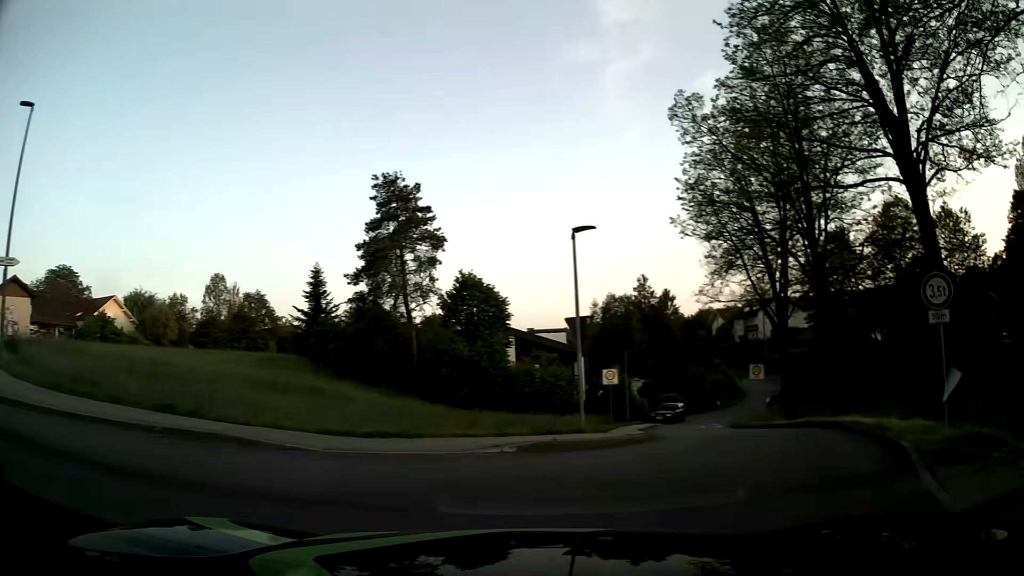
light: Day
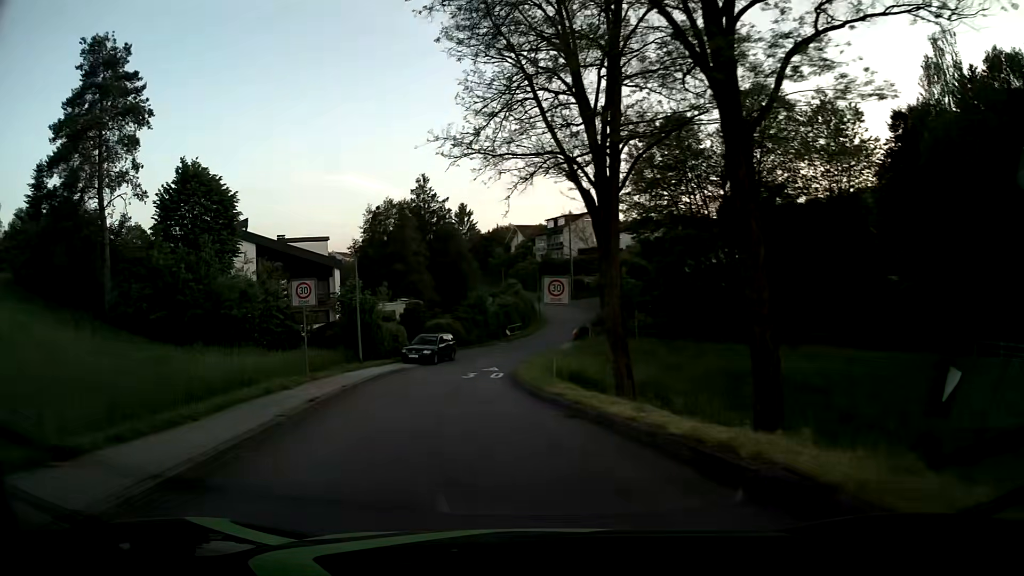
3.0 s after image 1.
(+4.2, +15.1) m; +13°
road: residential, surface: asphalt
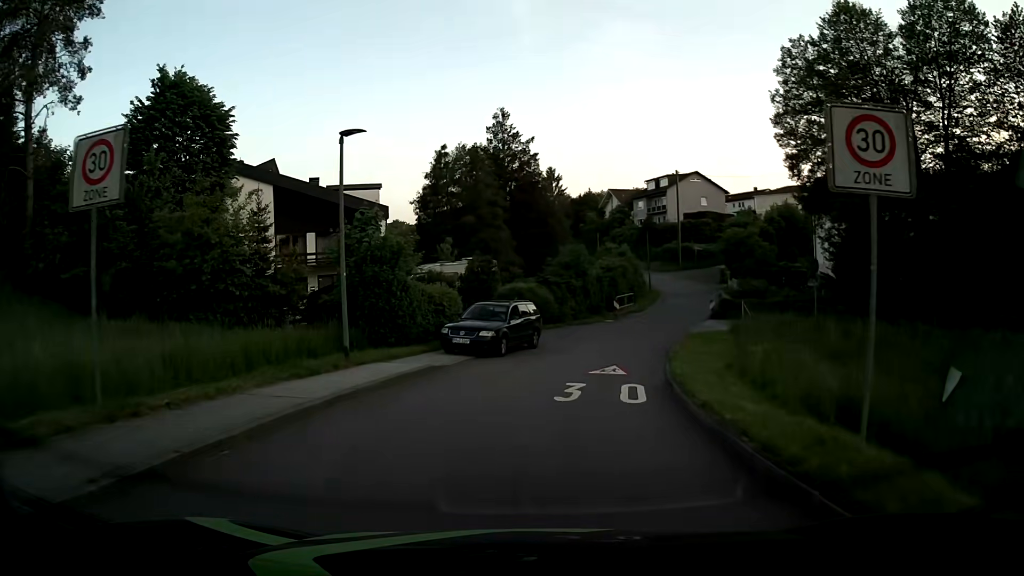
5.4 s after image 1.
(-1.2, +15.2) m; -6°
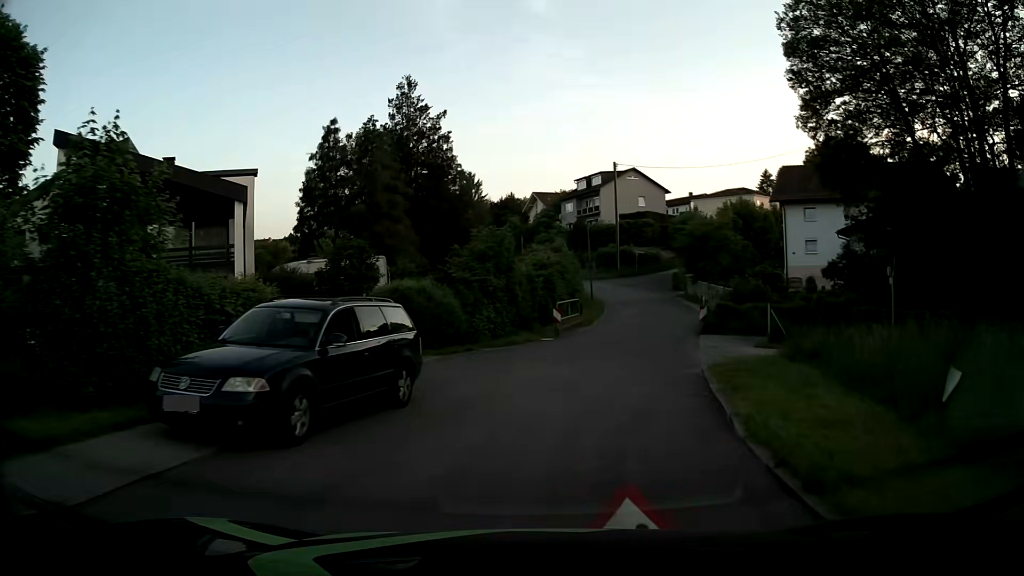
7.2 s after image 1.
(+0.6, +11.7) m; +7°
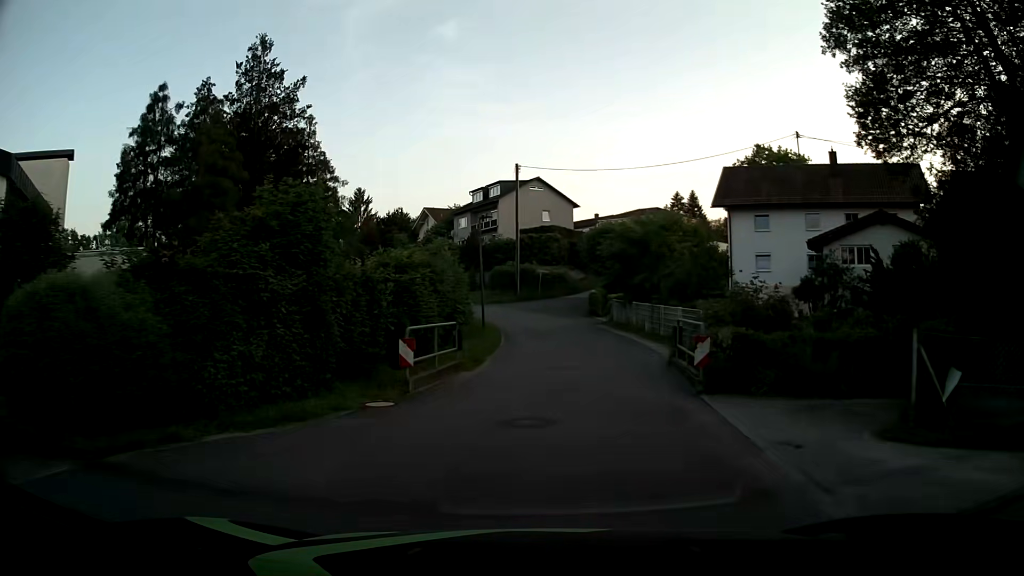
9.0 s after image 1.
(+1.0, +11.6) m; +9°
